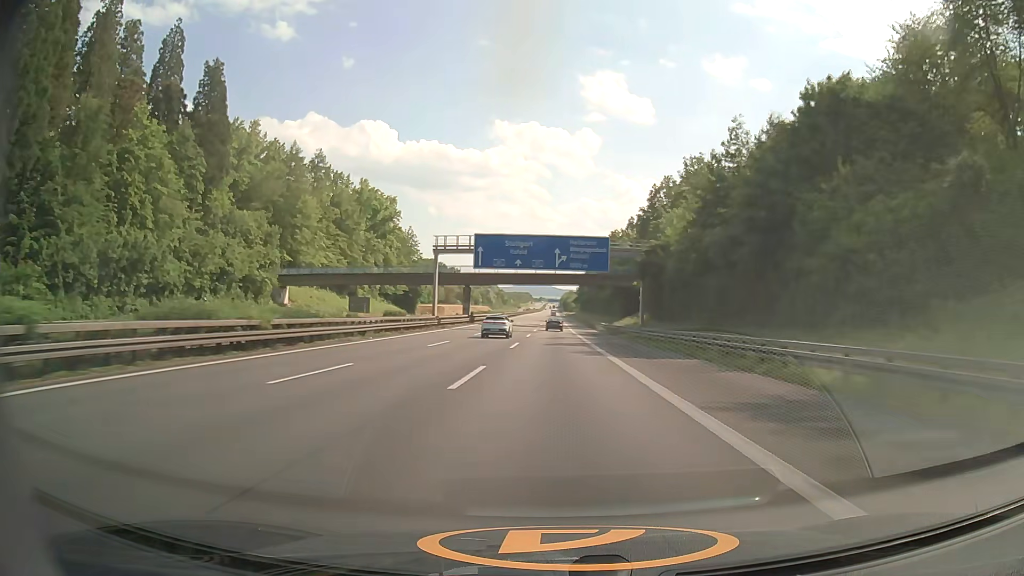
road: motorway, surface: asphalt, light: Day
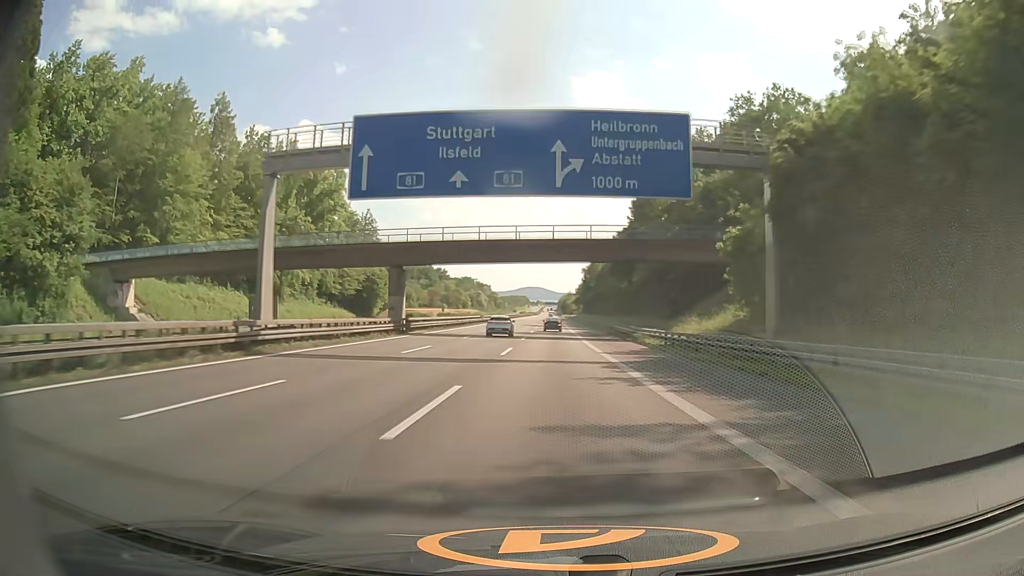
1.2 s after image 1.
(0.0, +40.9) m; 0°
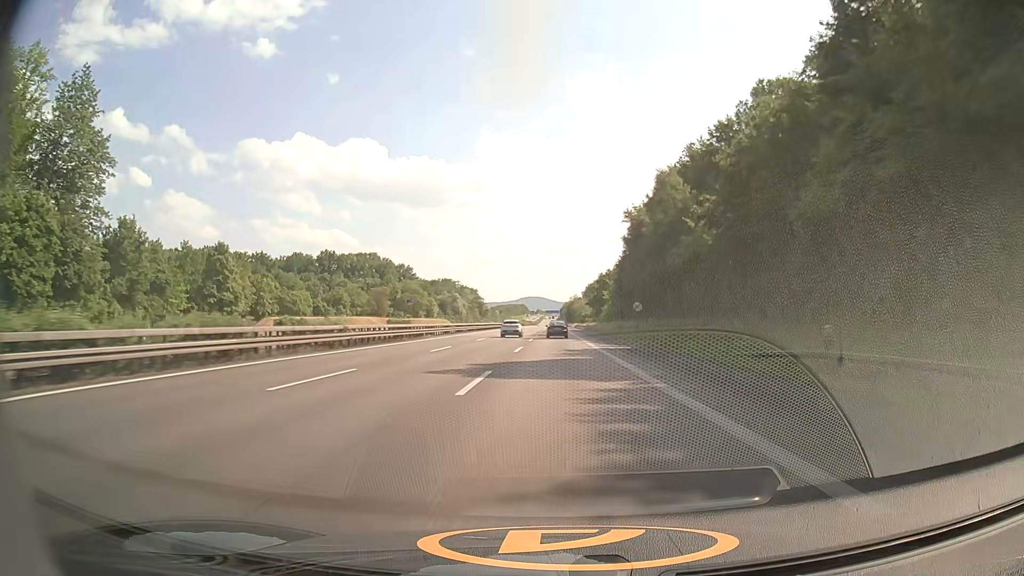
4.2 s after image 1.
(-0.2, +102.4) m; 0°
(0, +10) (0, +20) (0, +30) (0, +40) (0, +50) (0, +60) (0, +70) (0, +80) (0, +90) (0, +100) m
